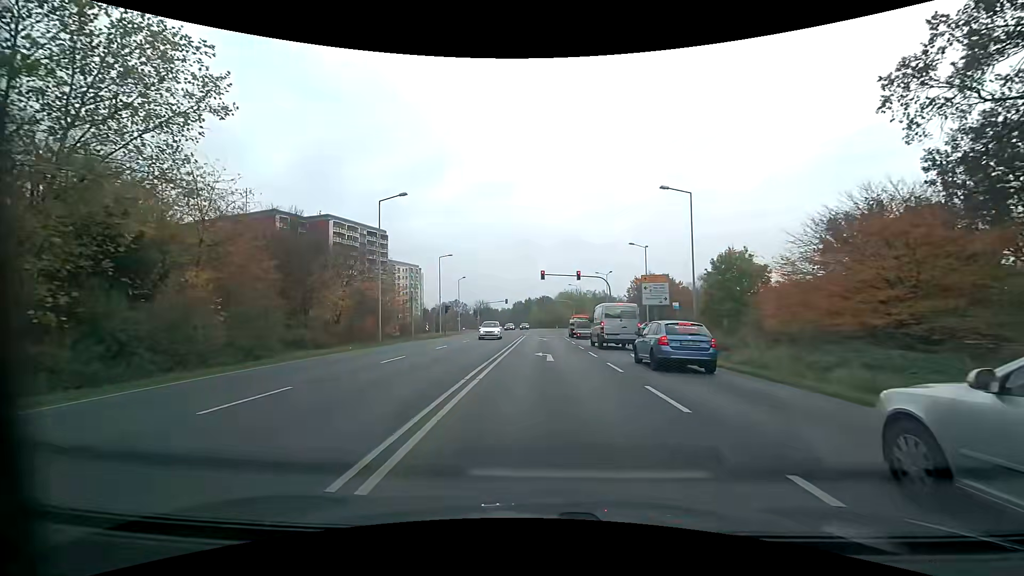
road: secondary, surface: asphalt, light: Day
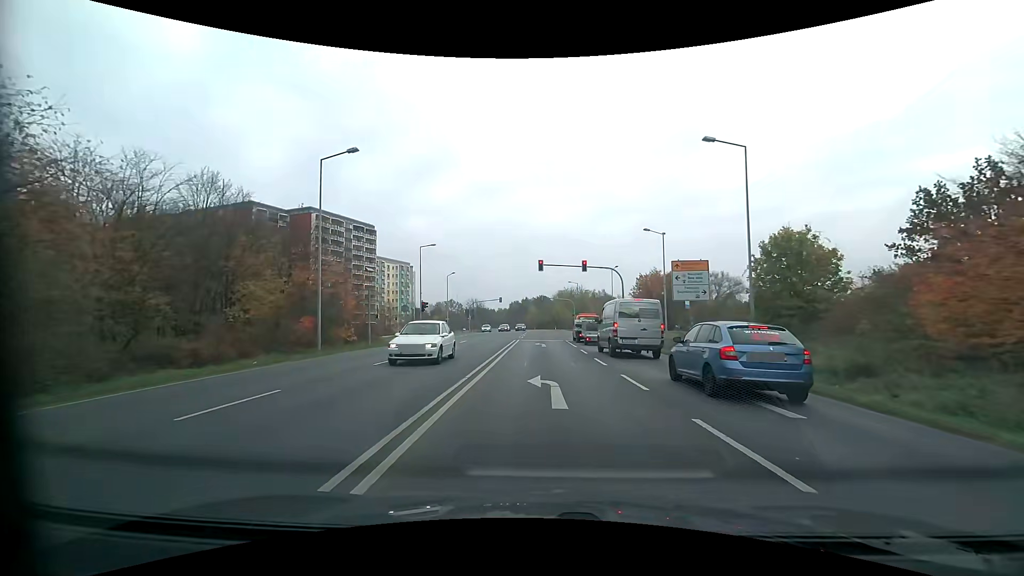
(0.0, +9.3) m; 0°
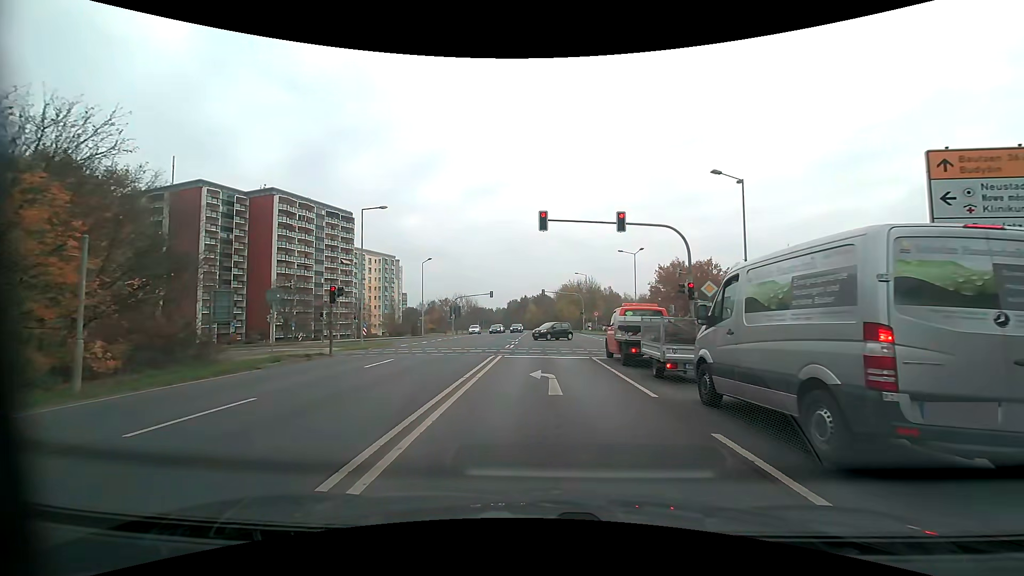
(+0.1, +18.5) m; 0°
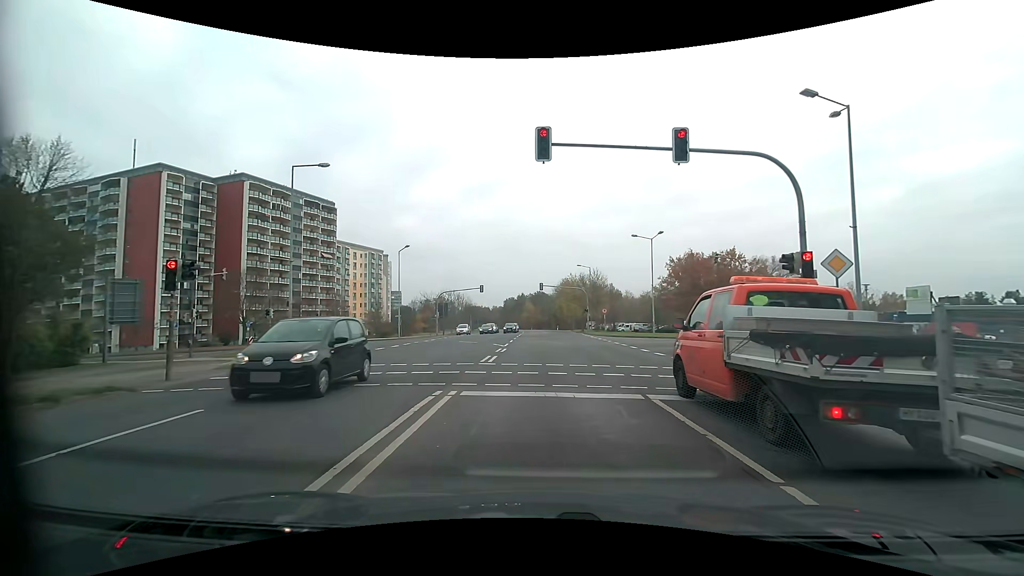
(+0.1, +10.1) m; +2°
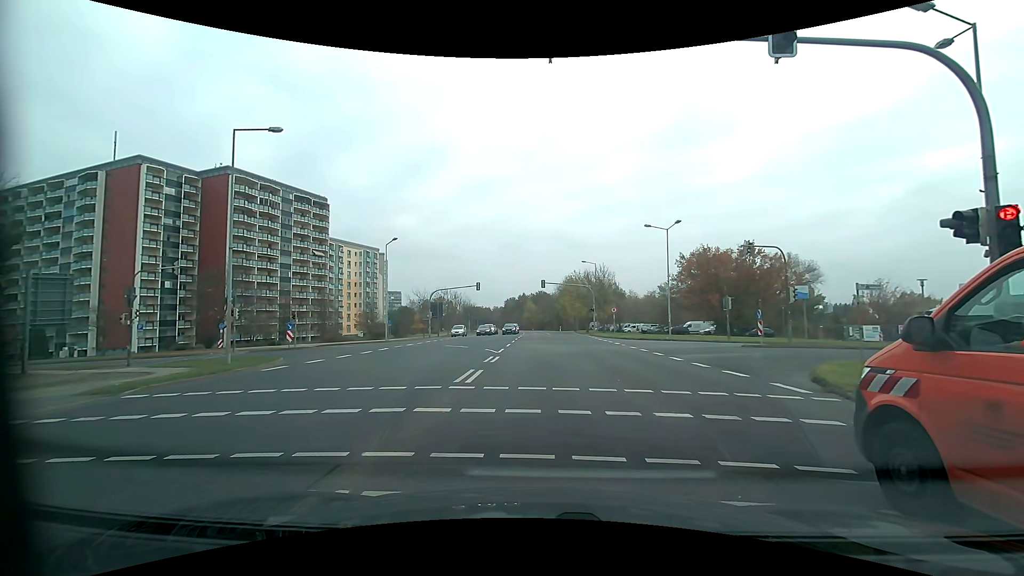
(-0.1, +5.0) m; -1°
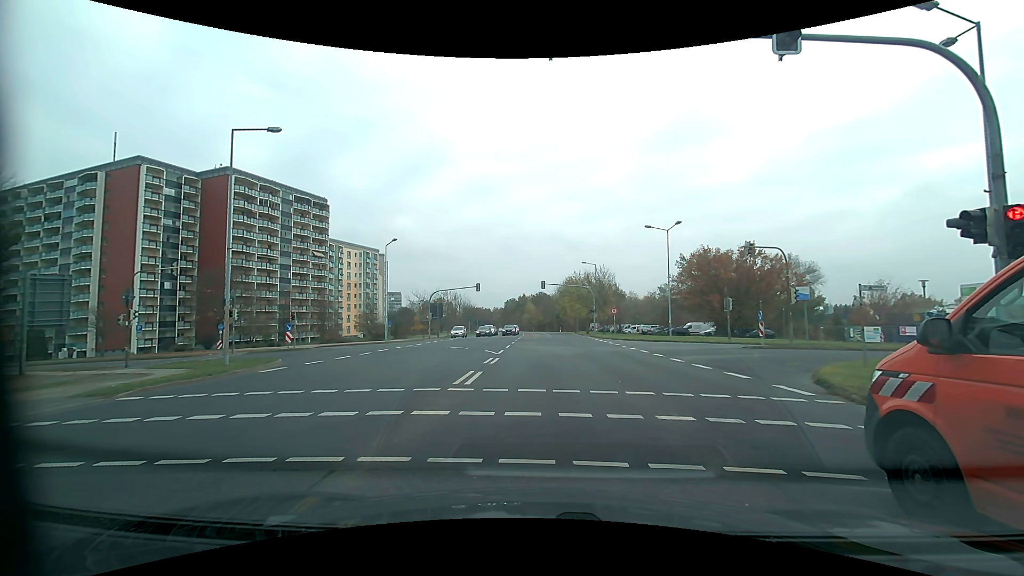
(0.0, +0.2) m; 0°
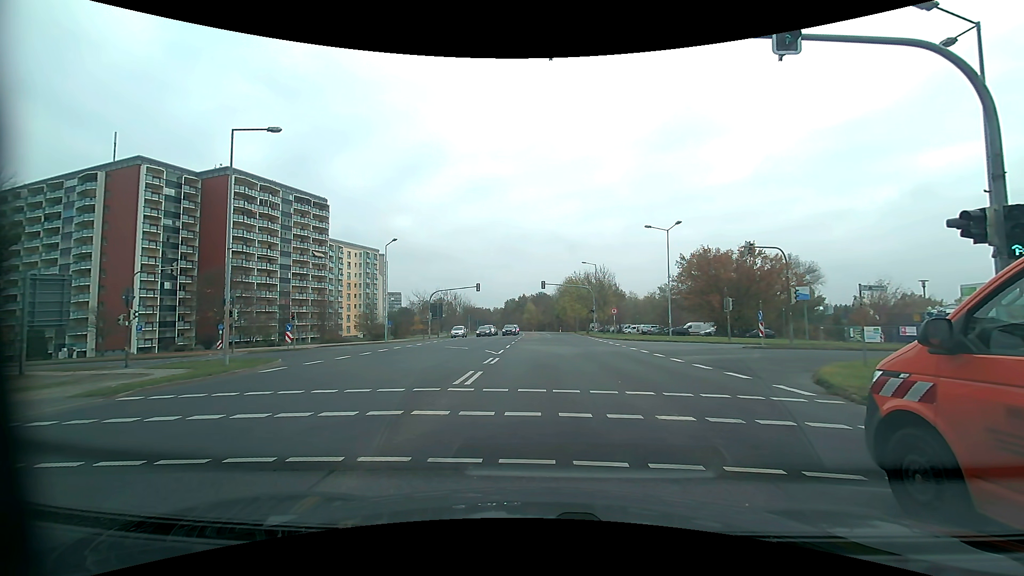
(0.0, 0.0) m; 0°
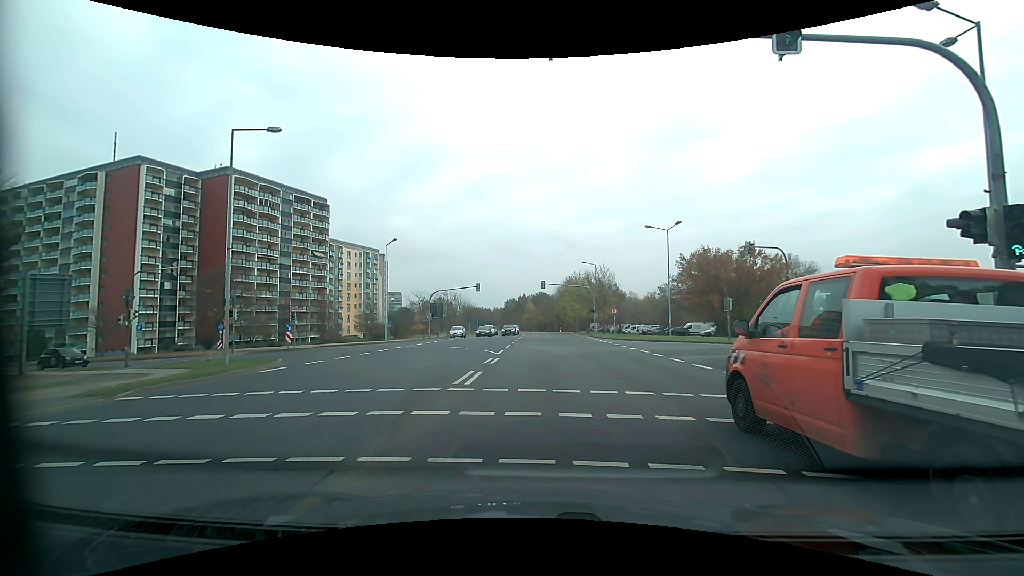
(0.0, 0.0) m; 0°
(0, +10) (0, +20) (-2, +30) (-8, +38) (-17, +42) (-27, +44) (-36, +47) (-46, +50) (-56, +52) (-65, +55) m
